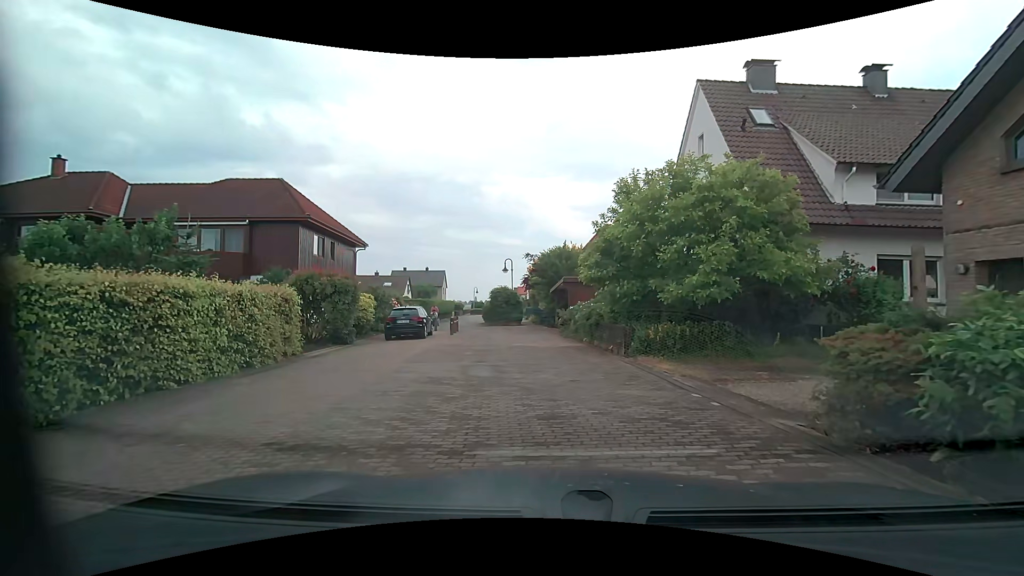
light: Day
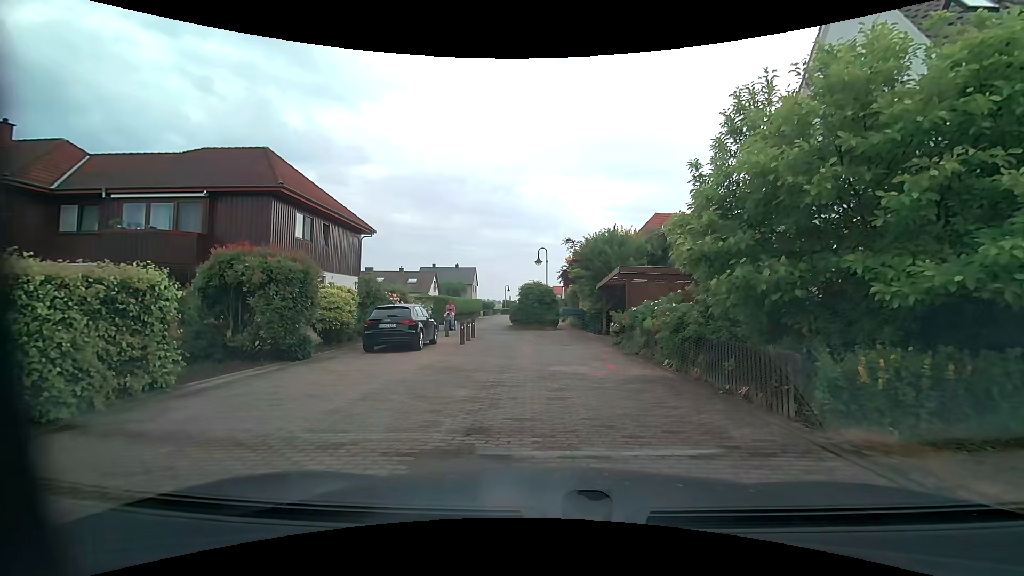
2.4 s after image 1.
(-0.1, +6.8) m; -2°
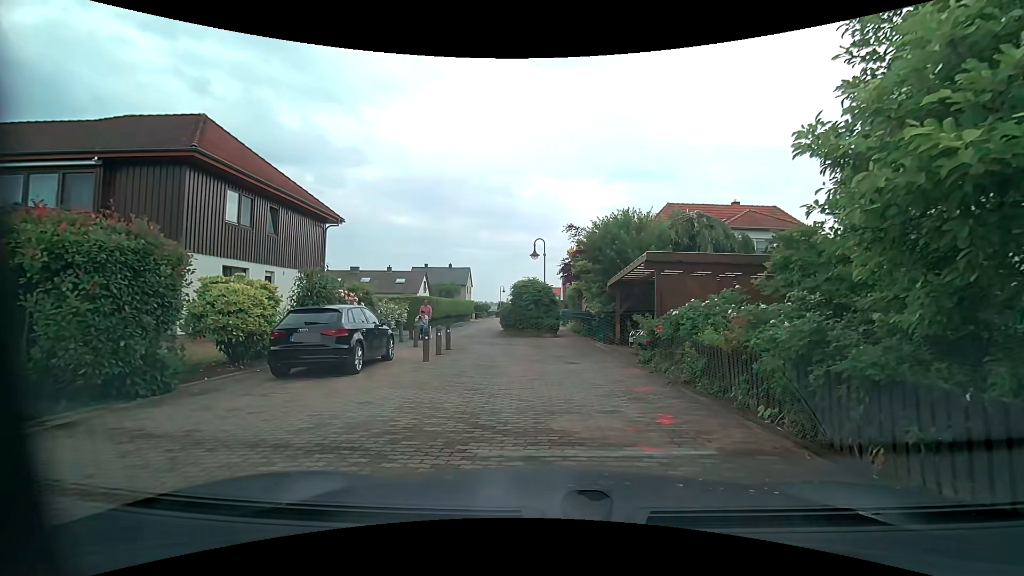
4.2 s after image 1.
(0.0, +5.0) m; +1°
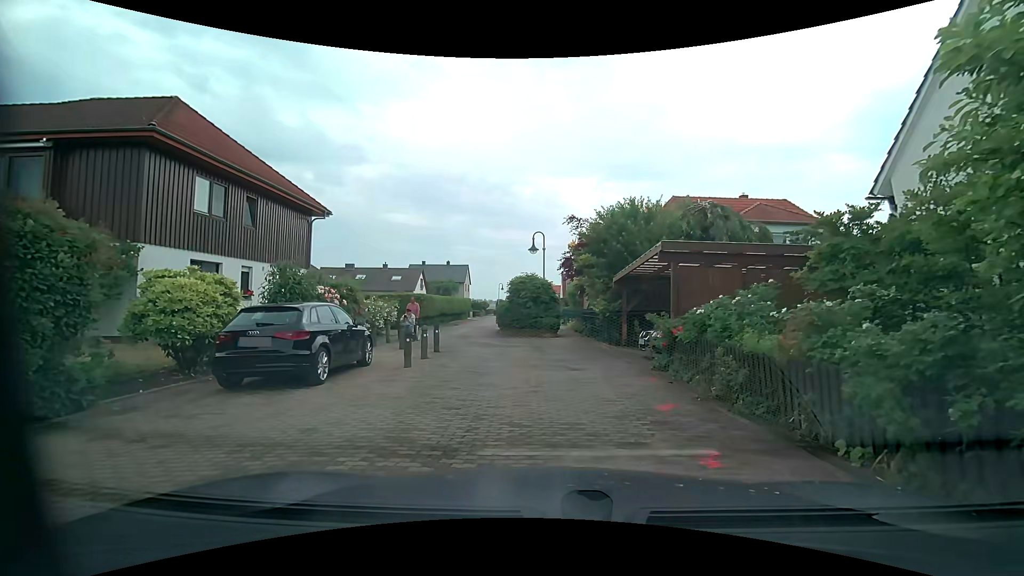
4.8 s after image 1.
(0.0, +1.6) m; -1°
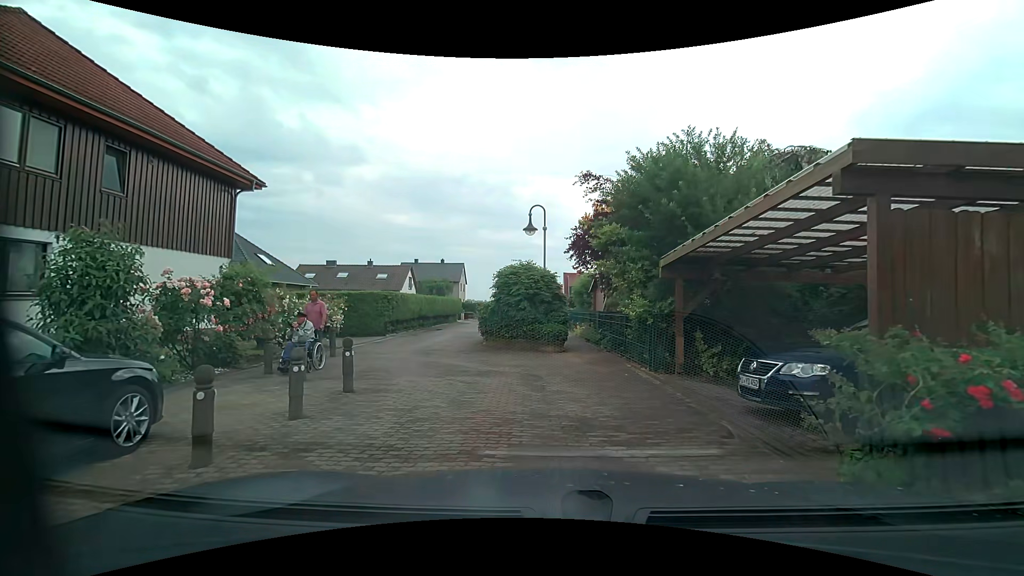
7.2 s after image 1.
(0.0, +6.5) m; +1°
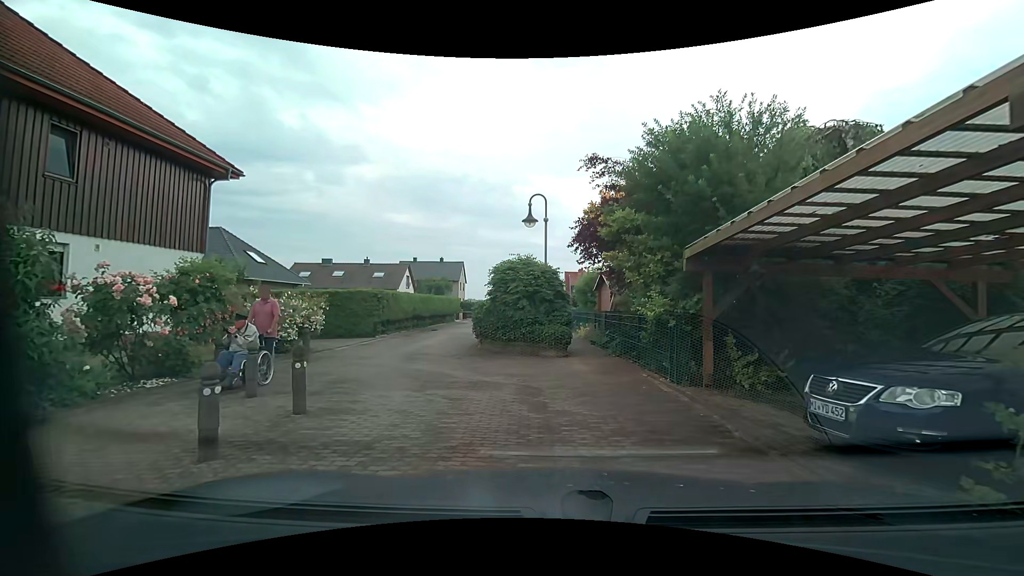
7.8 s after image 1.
(0.0, +1.6) m; -1°
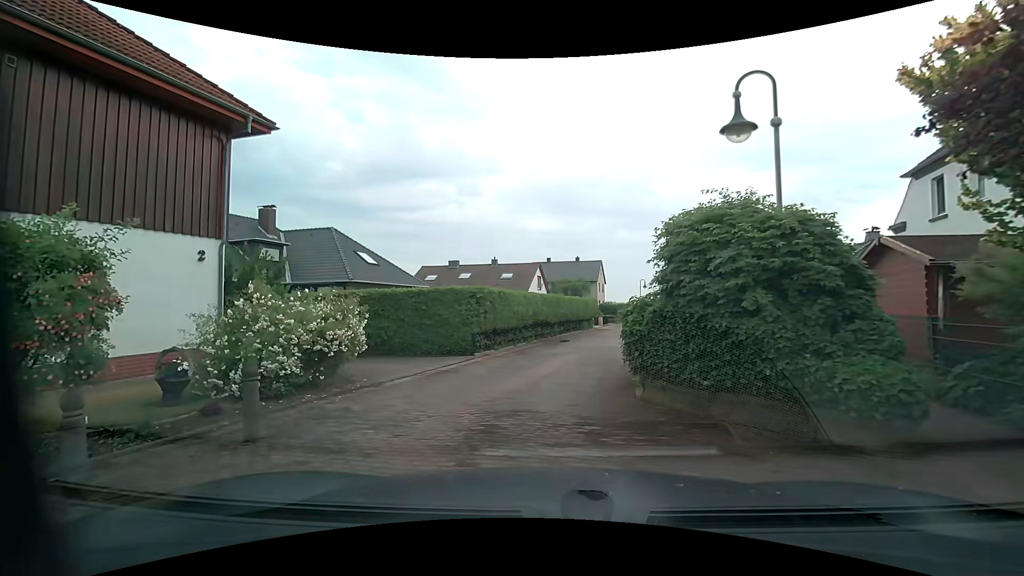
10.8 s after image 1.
(-0.7, +7.7) m; -16°
